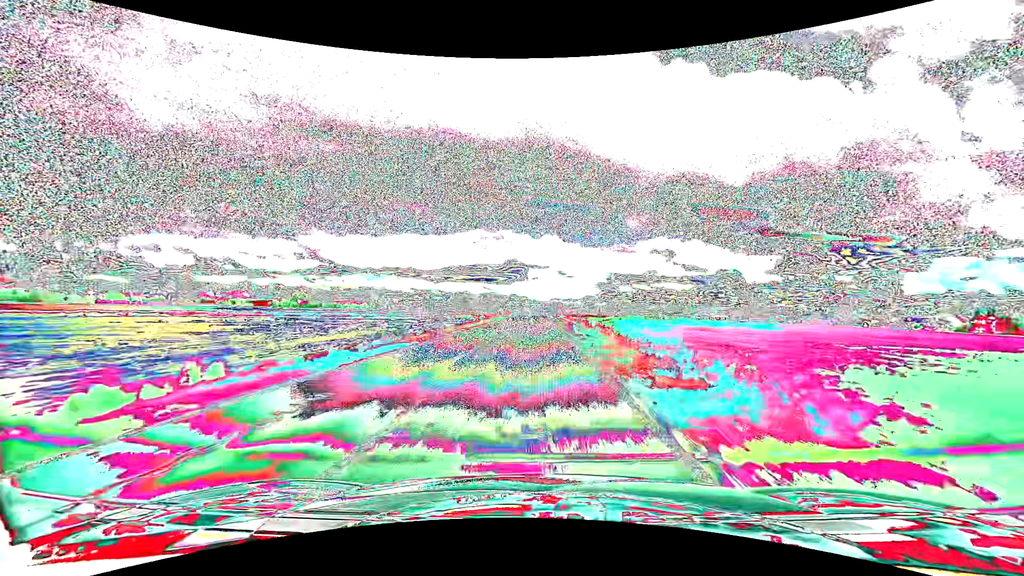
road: tertiary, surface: asphalt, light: Day
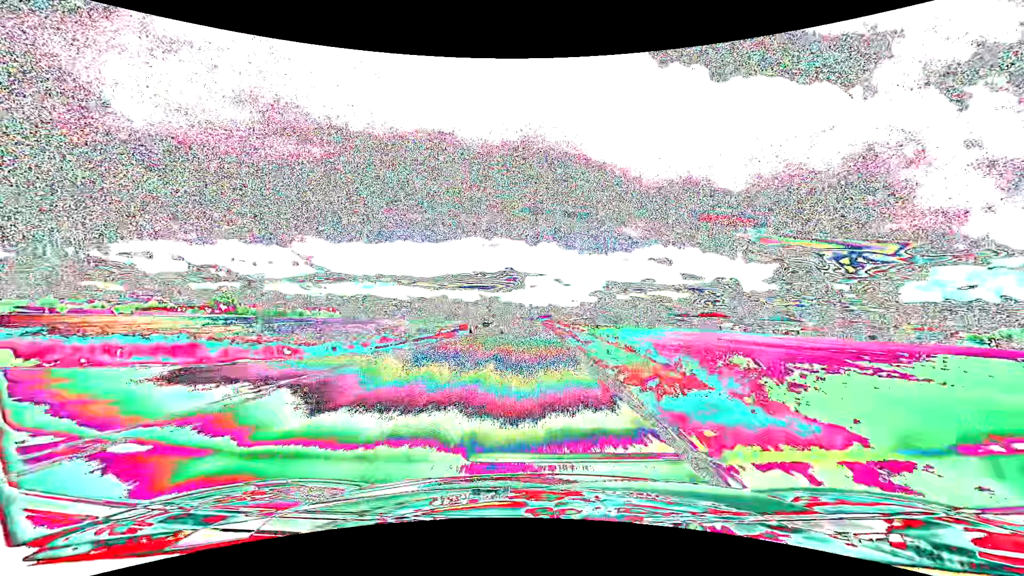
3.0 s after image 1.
(+0.2, +78.5) m; 0°
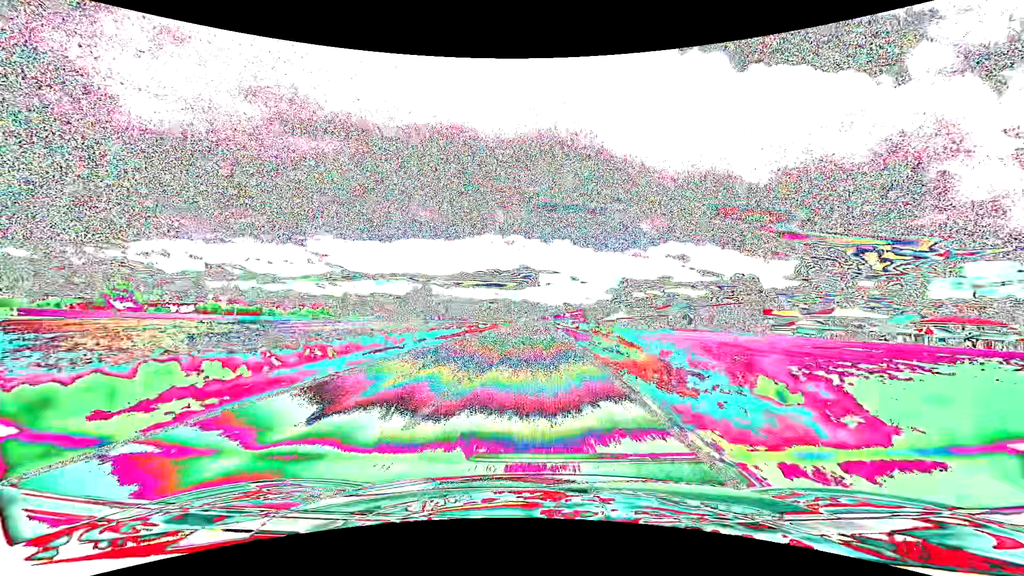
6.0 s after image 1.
(-1.2, +78.5) m; -2°
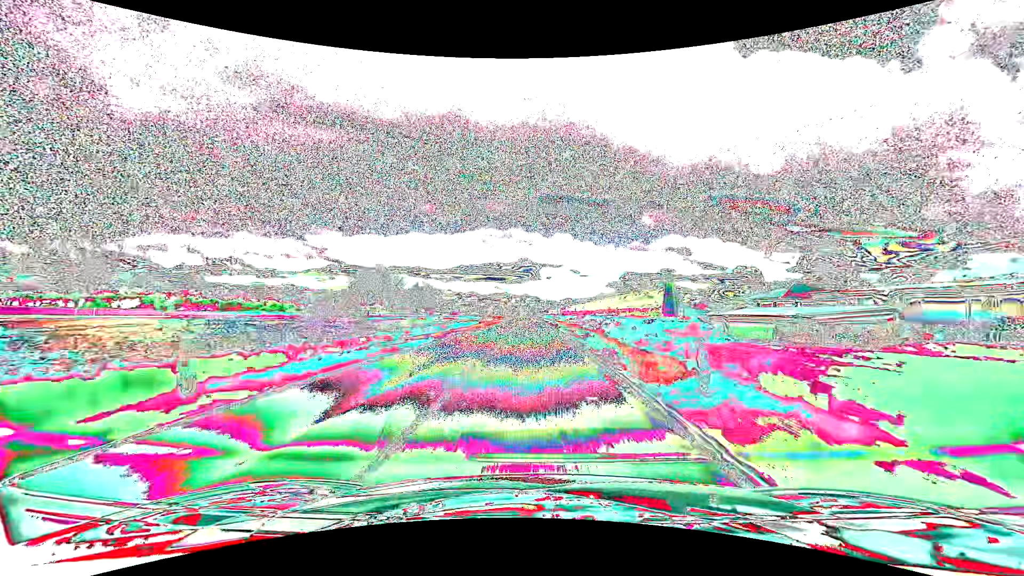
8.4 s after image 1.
(-0.1, +64.5) m; 0°
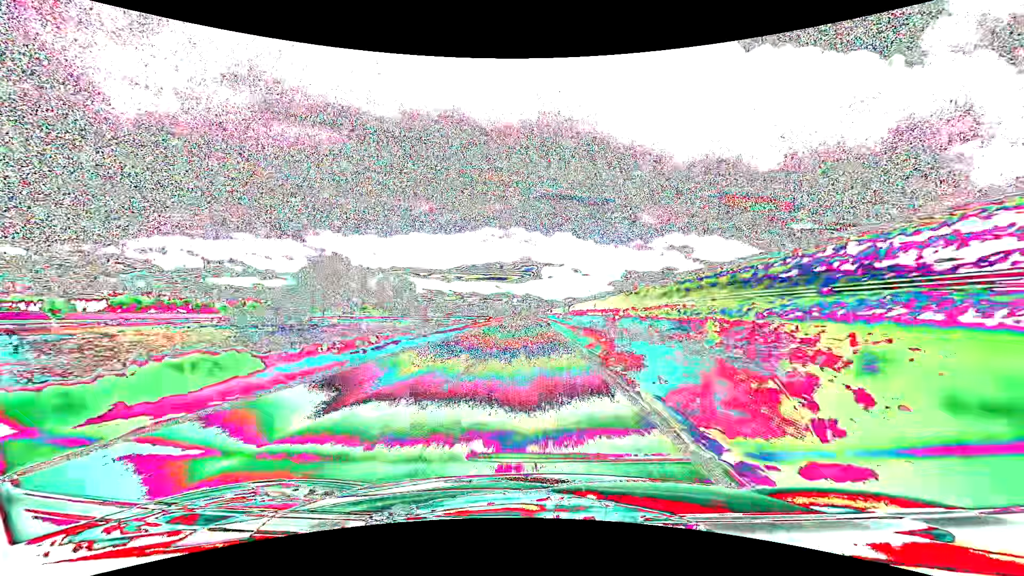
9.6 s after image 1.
(0.0, +32.6) m; 0°
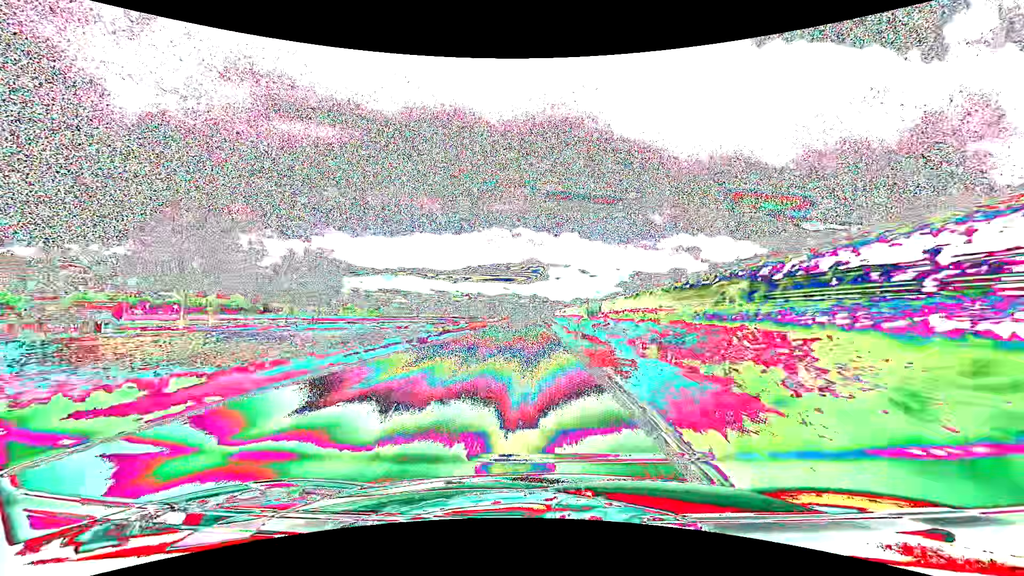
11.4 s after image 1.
(-0.4, +49.0) m; -1°
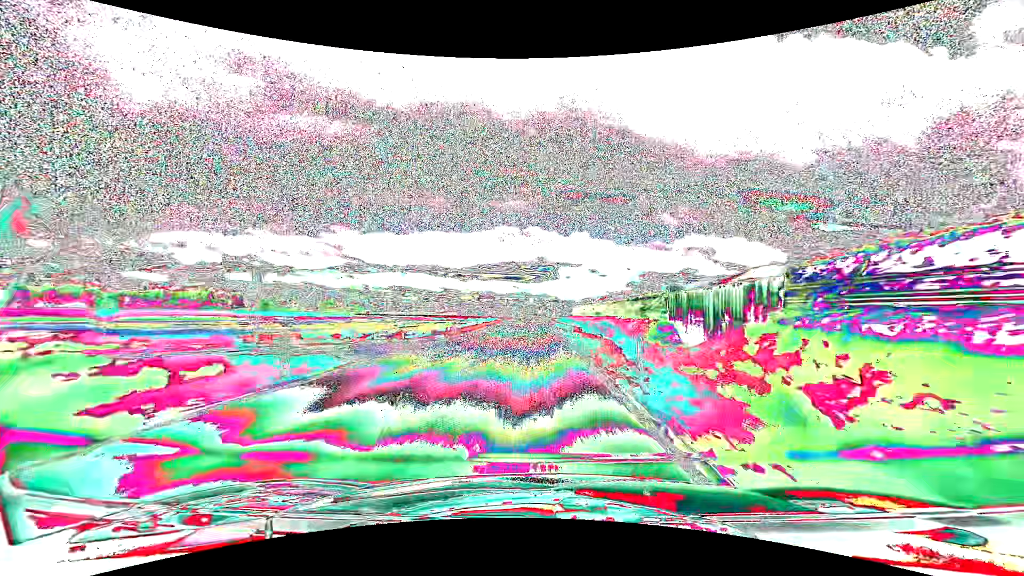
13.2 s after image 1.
(-0.4, +49.4) m; -1°
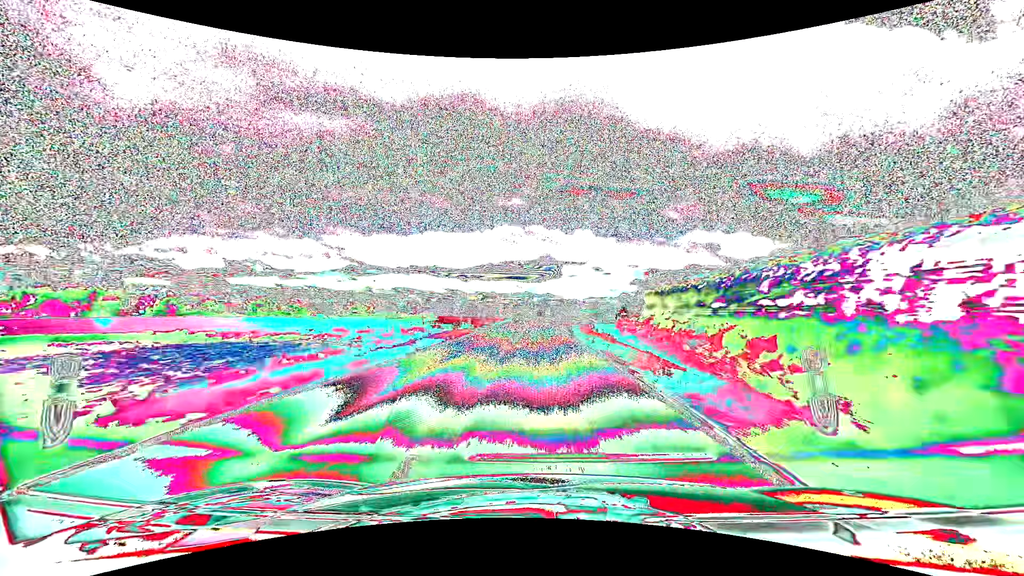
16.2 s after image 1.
(-0.6, +84.2) m; 0°
(0, +10) (0, +20) (0, +30) (0, +40) (0, +50) (0, +60) (-1, +70) (-1, +80) (-1, +90) (-1, +100) m
